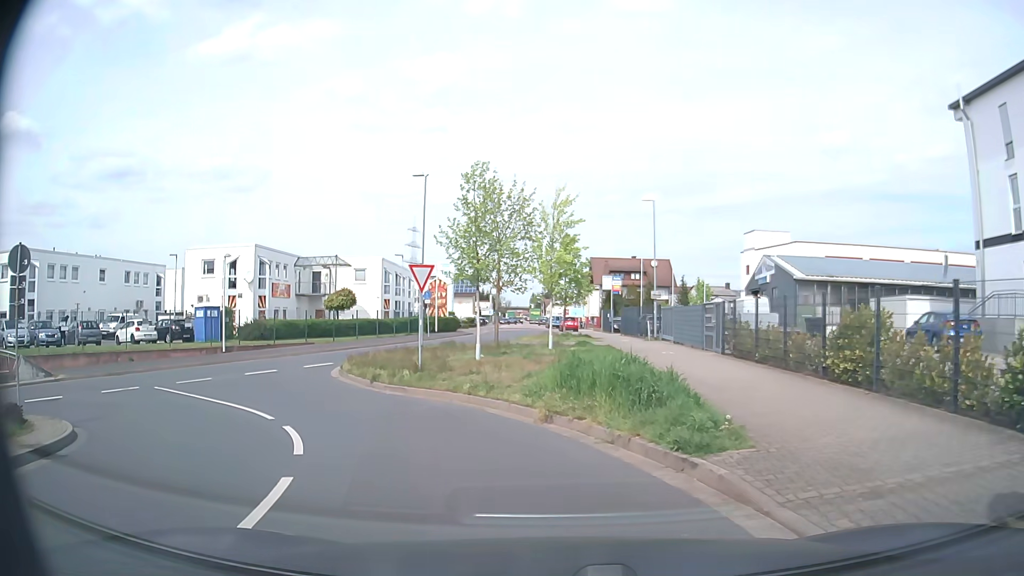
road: residential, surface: asphalt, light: Day
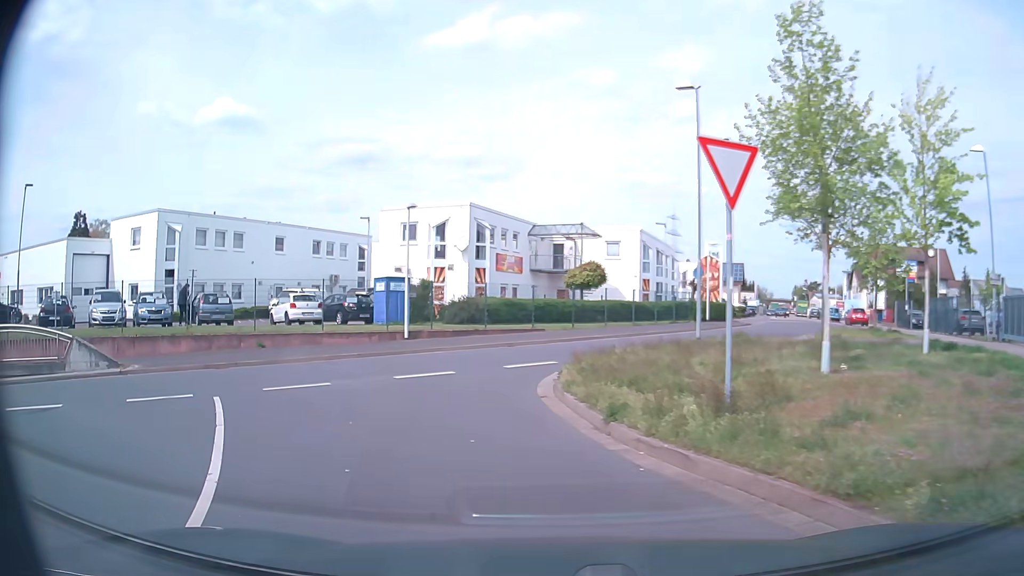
(-1.9, +10.4) m; -22°
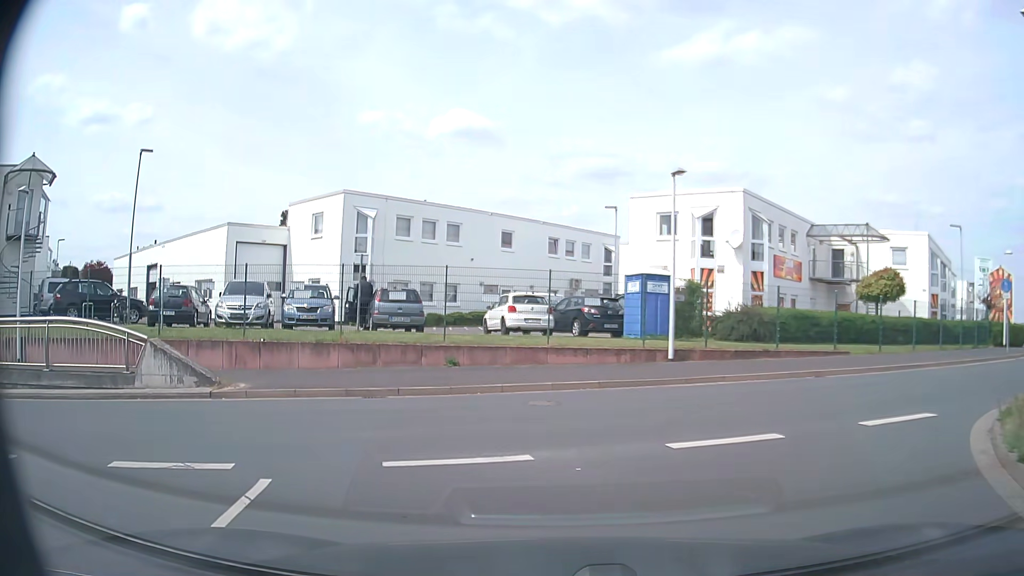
(-1.4, +7.3) m; -21°
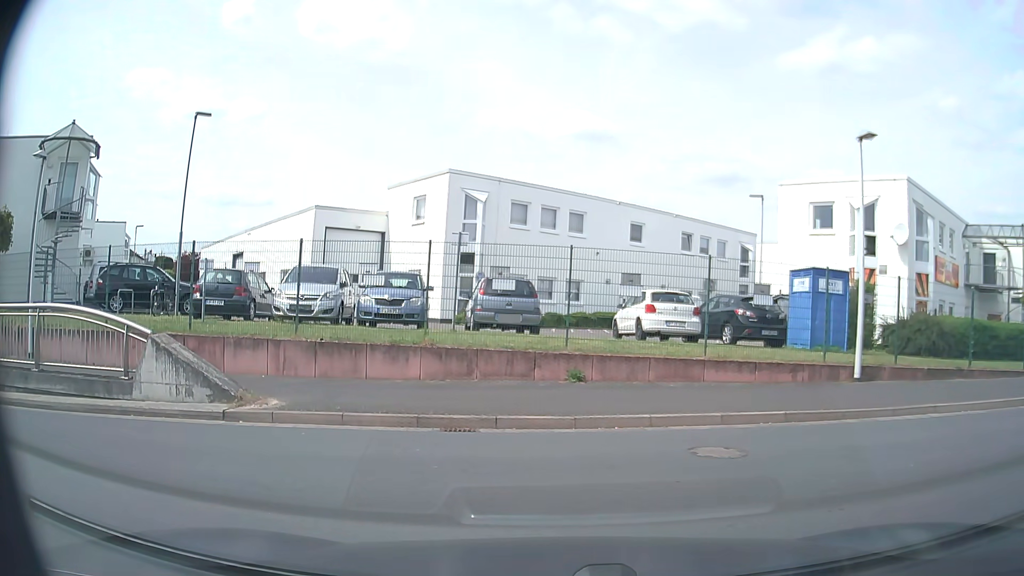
(-0.4, +3.9) m; -9°
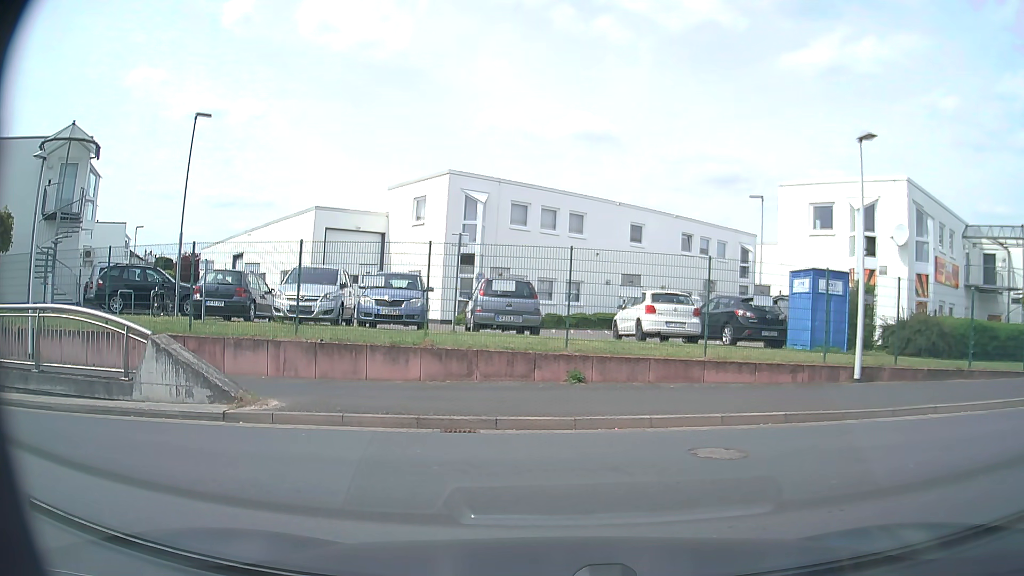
(0.0, +0.1) m; 0°
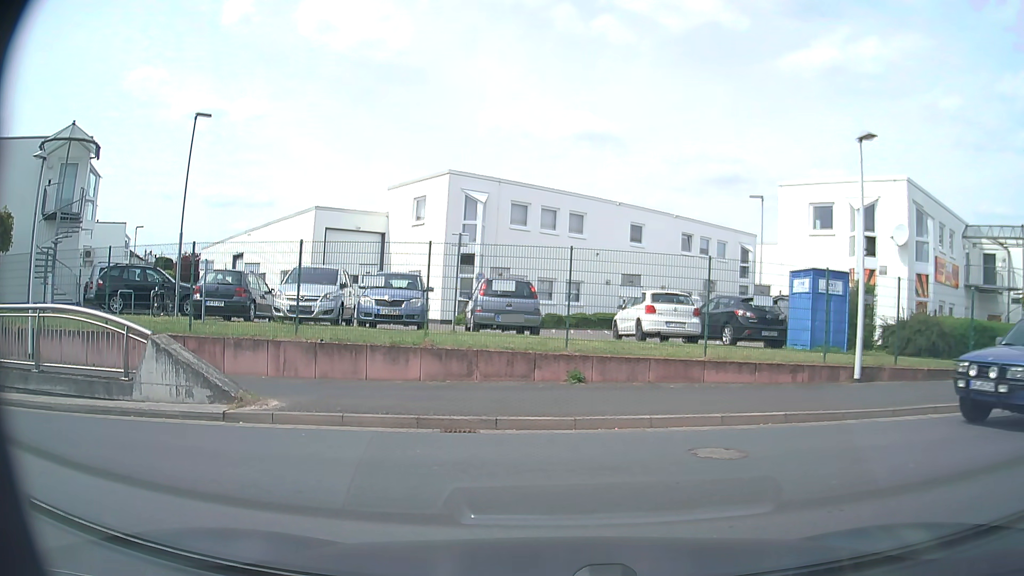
(0.0, 0.0) m; 0°
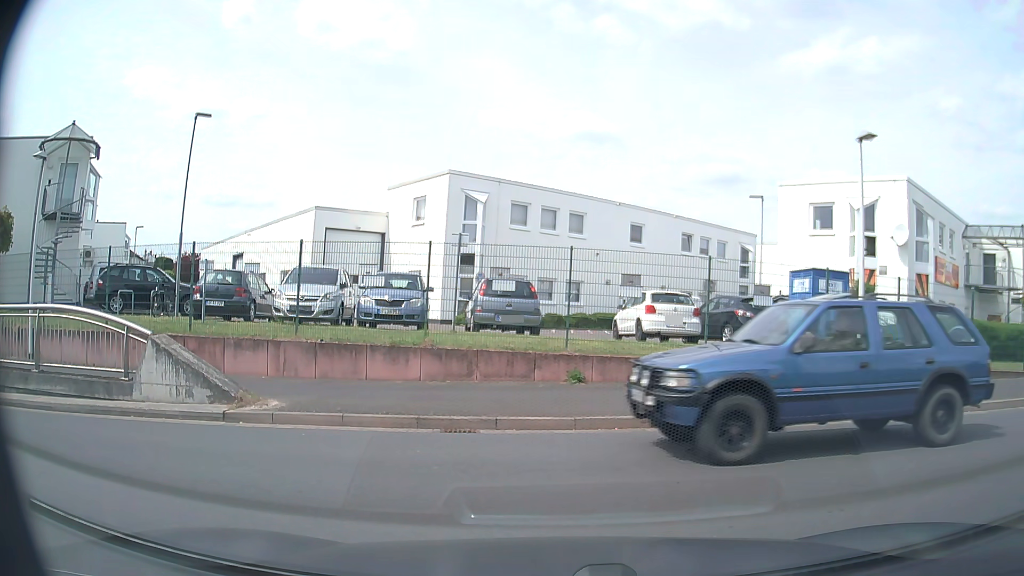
(0.0, 0.0) m; 0°
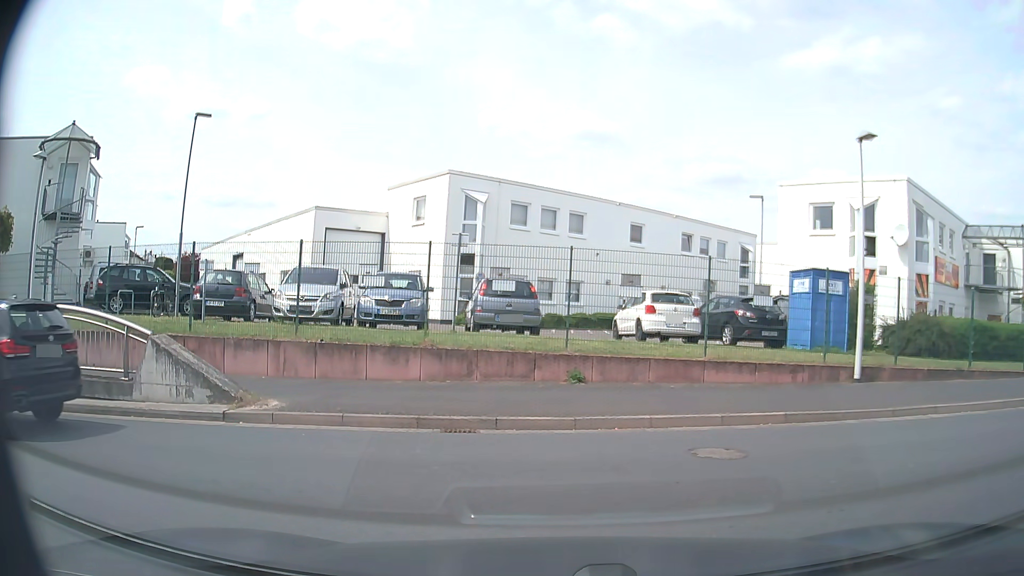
(0.0, 0.0) m; 0°
(-5, +8) (-15, +9) (-25, +10) (-35, +13) (-44, +16) (-53, +21) (-61, +27) (-68, +34) (-74, +41) (-80, +50) m
